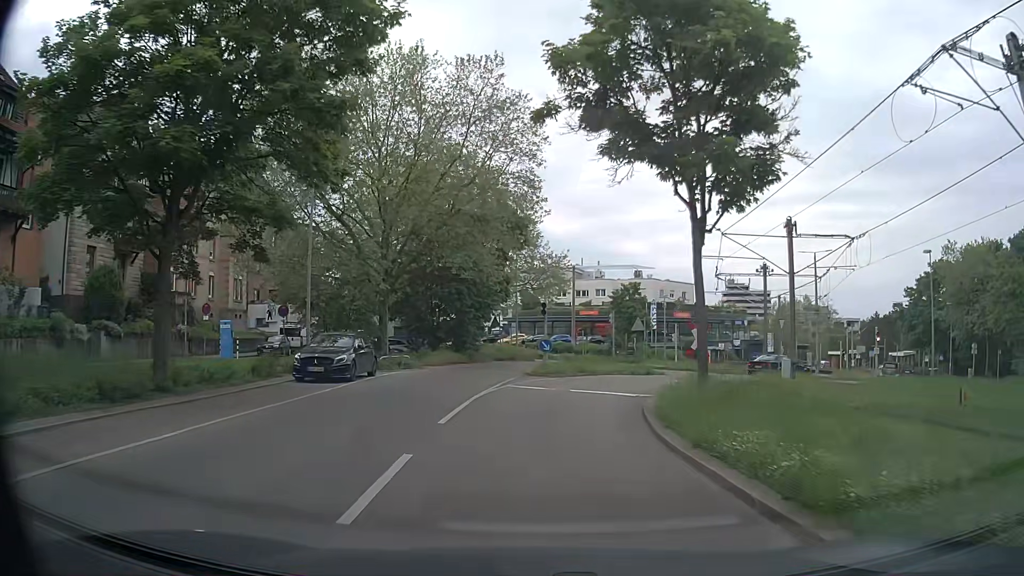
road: secondary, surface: asphalt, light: Day
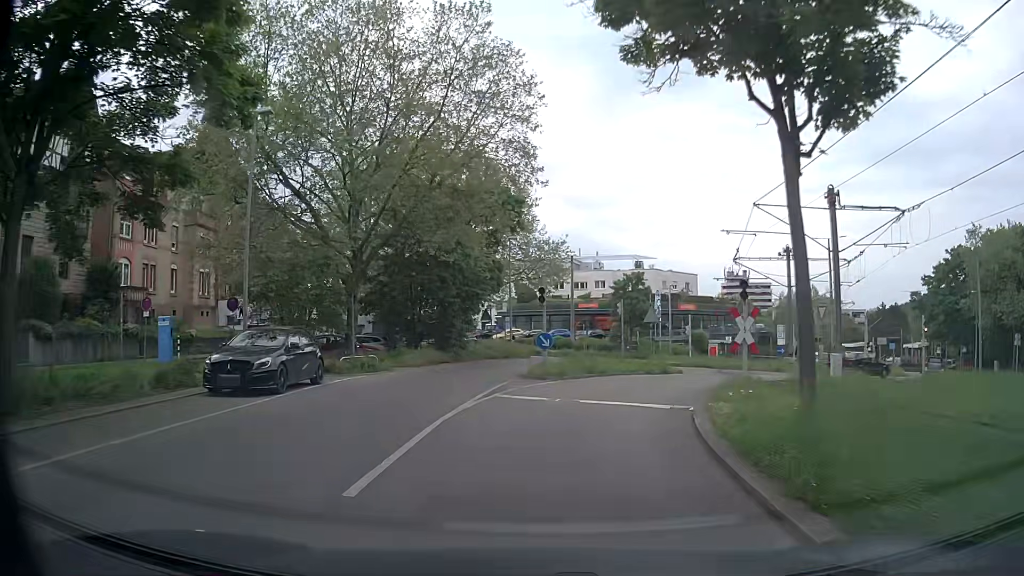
(0.0, +5.5) m; +1°
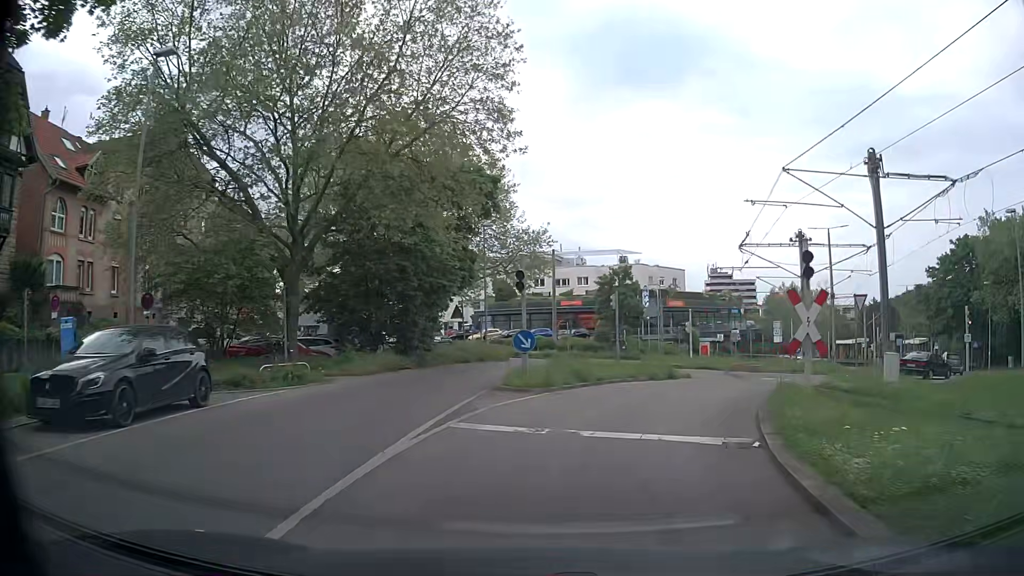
(0.0, +5.4) m; +2°
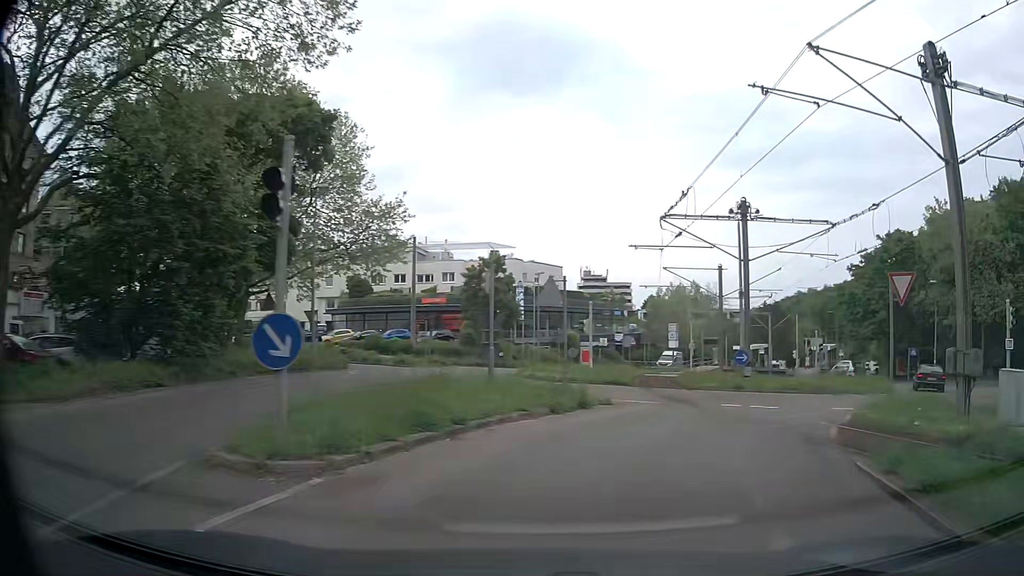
(+0.6, +10.4) m; +9°
